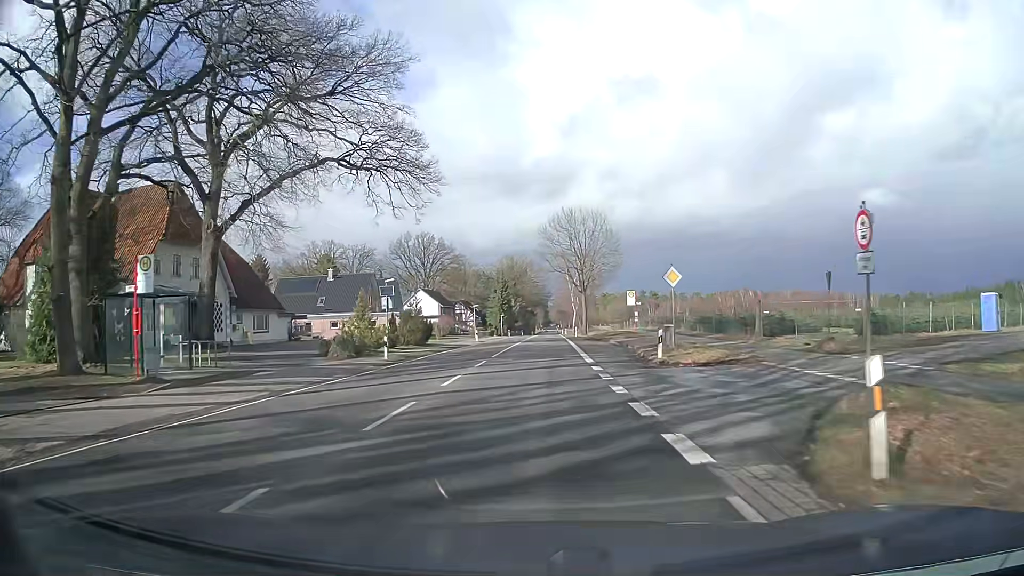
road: secondary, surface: asphalt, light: Day
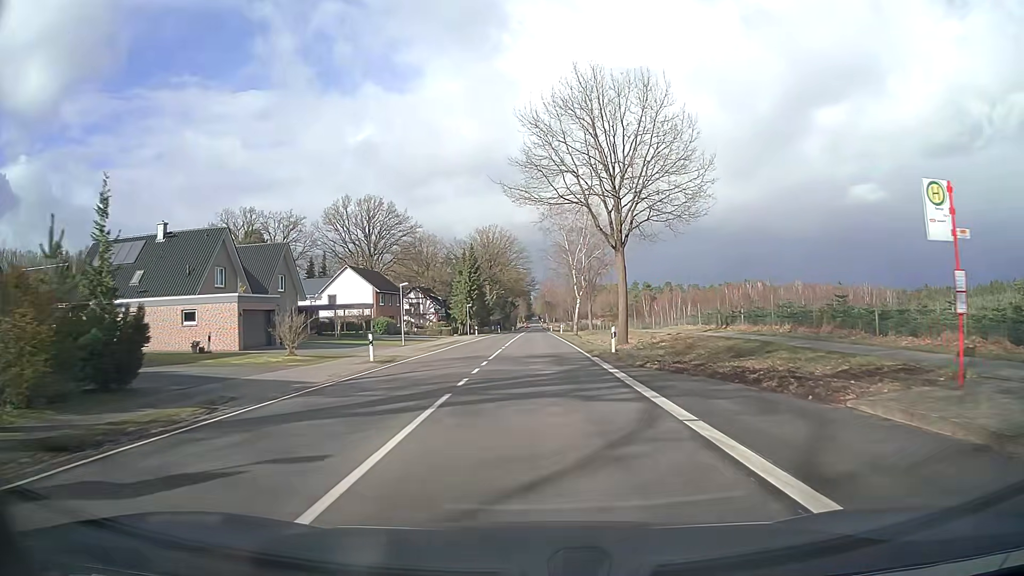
(+0.2, +38.2) m; +1°
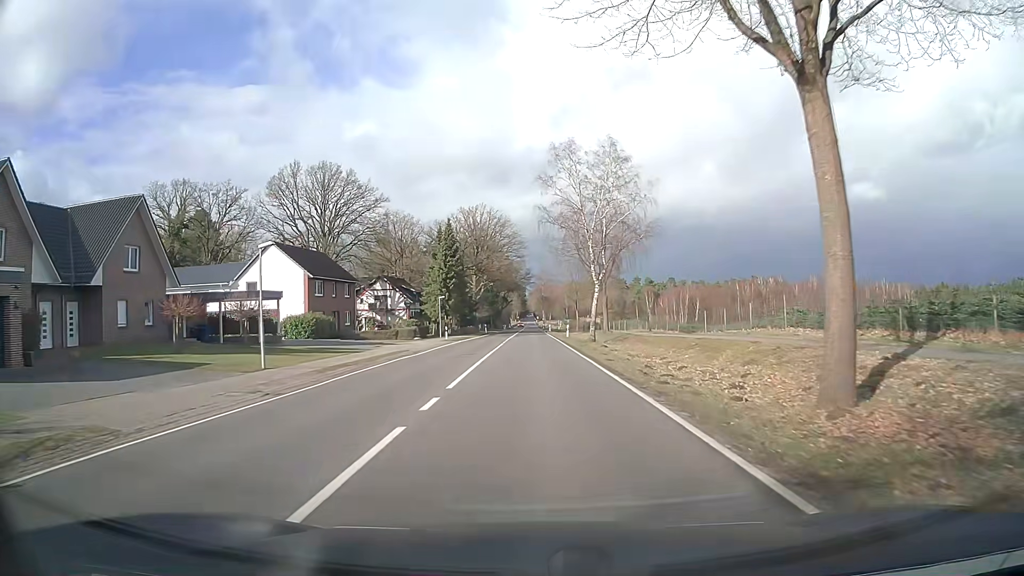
(+0.2, +23.1) m; +1°
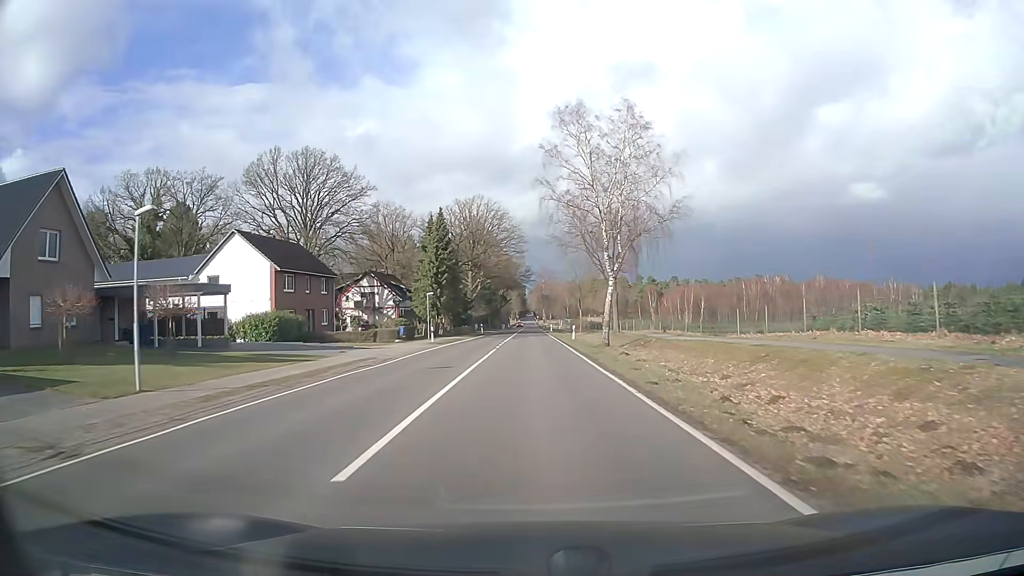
(0.0, +7.7) m; 0°
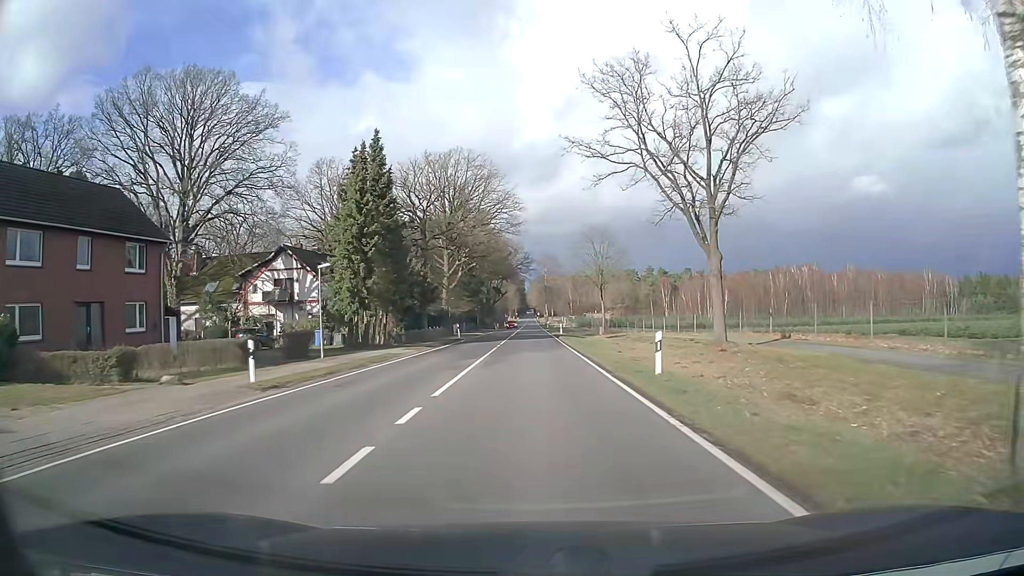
(-0.1, +30.9) m; 0°
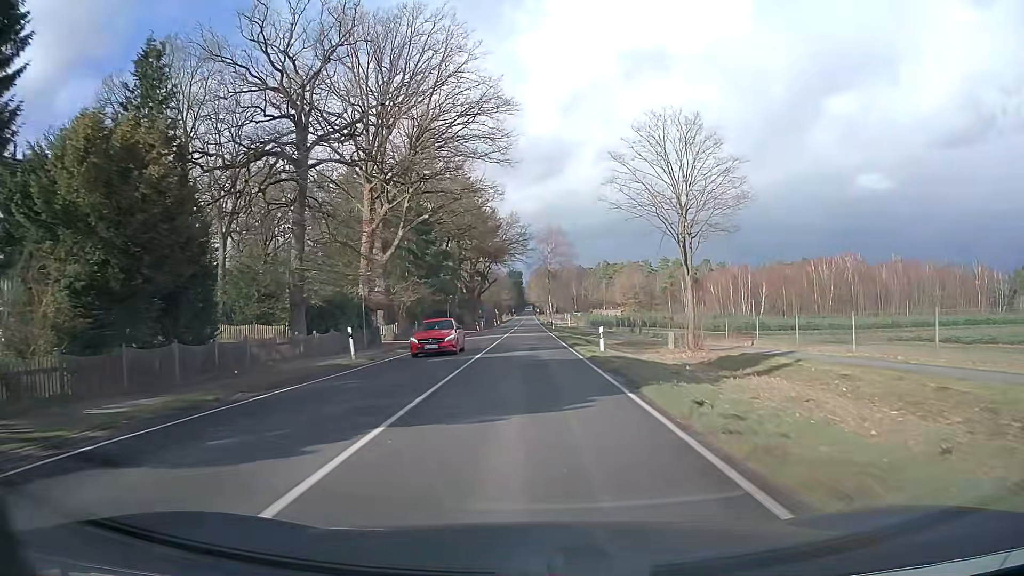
(0.0, +38.3) m; 0°
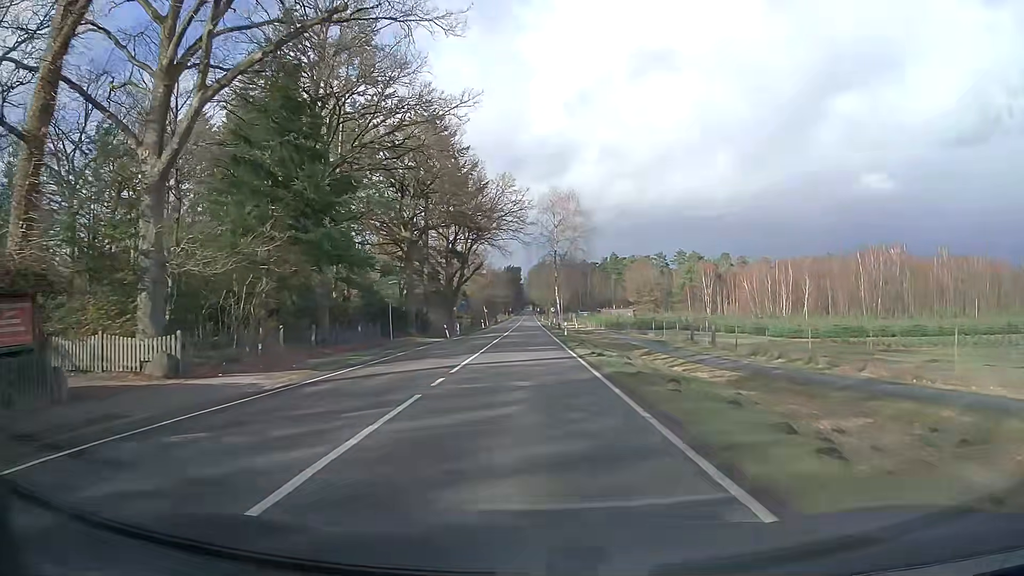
(-0.1, +30.5) m; 0°
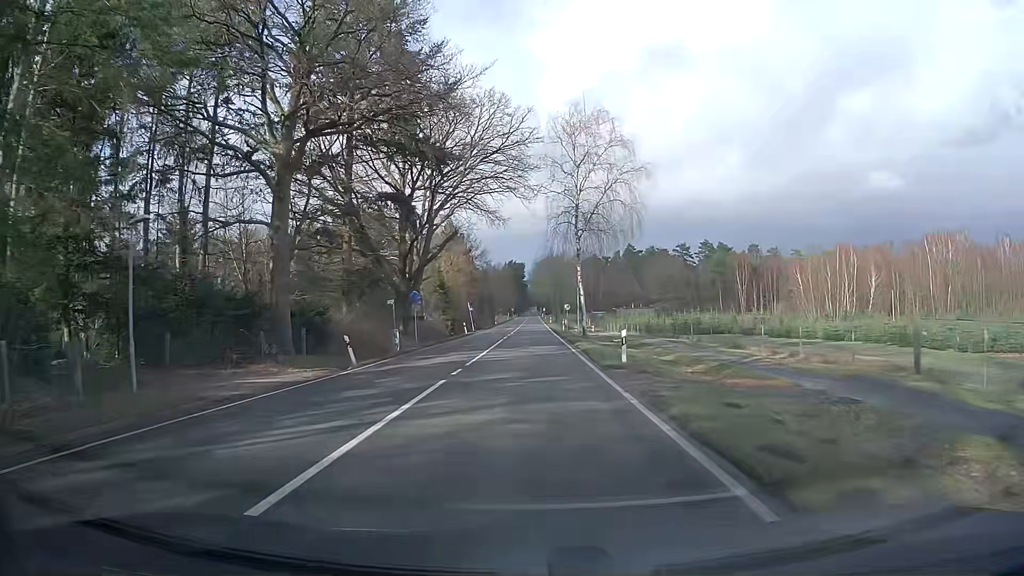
(-0.1, +30.5) m; 0°
(0, +10) (0, +20) (0, +30) (0, +40) (0, +50) (0, +60) (0, +70) (0, +80) (0, +90) (0, +100) m
